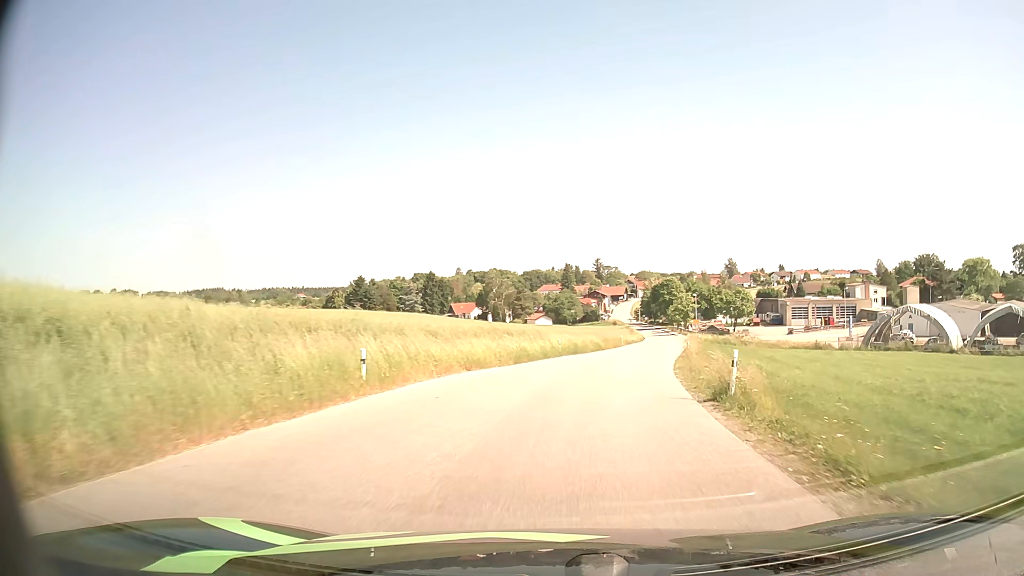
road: residential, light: Day
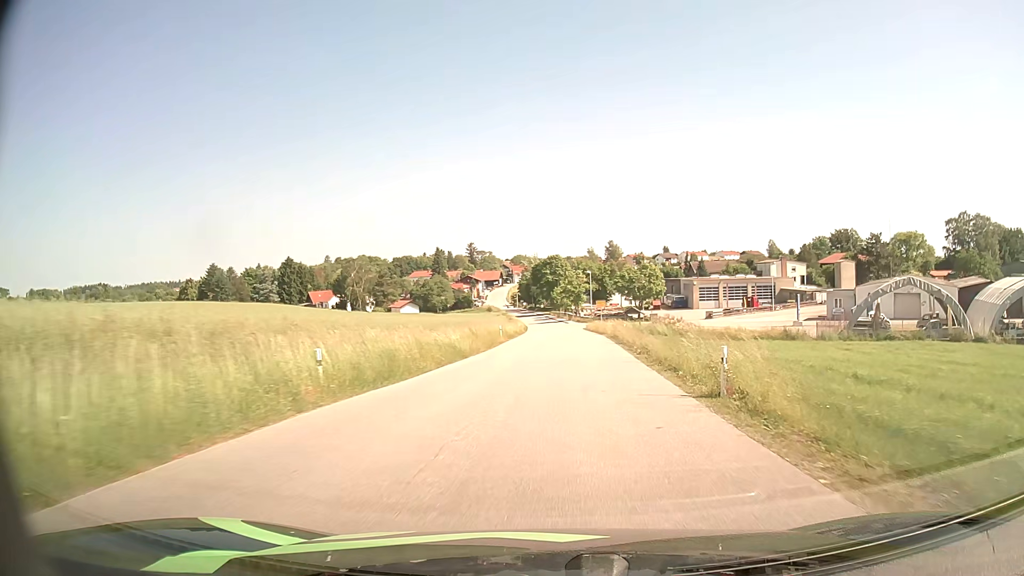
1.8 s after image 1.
(+2.3, +25.6) m; +10°
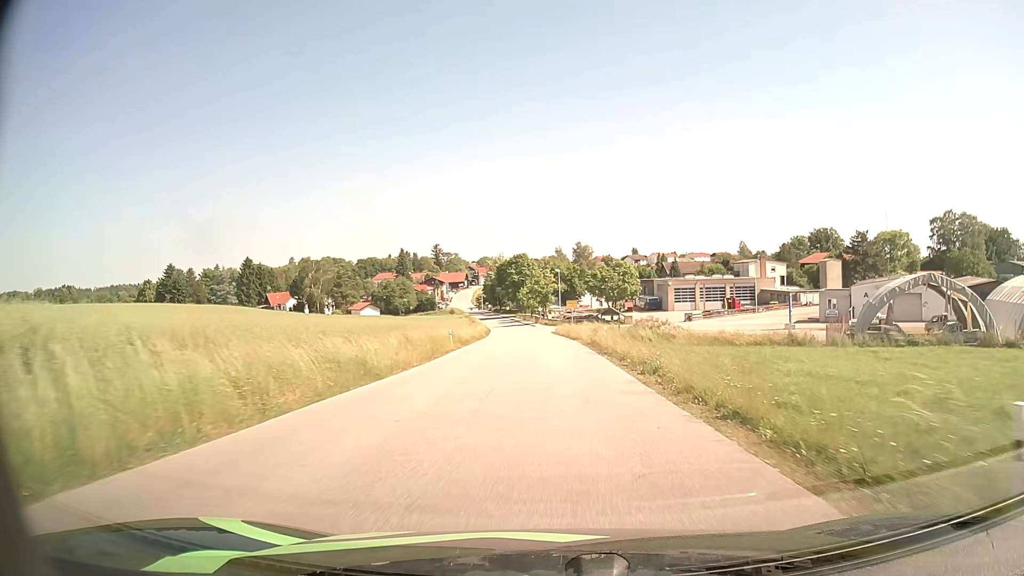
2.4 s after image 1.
(+0.2, +8.6) m; +3°
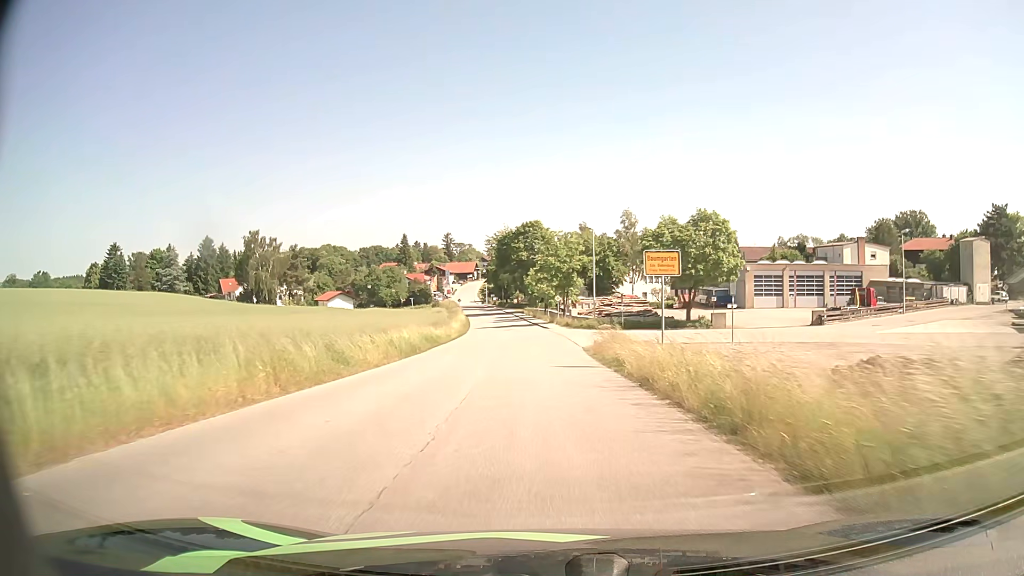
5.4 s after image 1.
(+0.1, +44.0) m; -1°
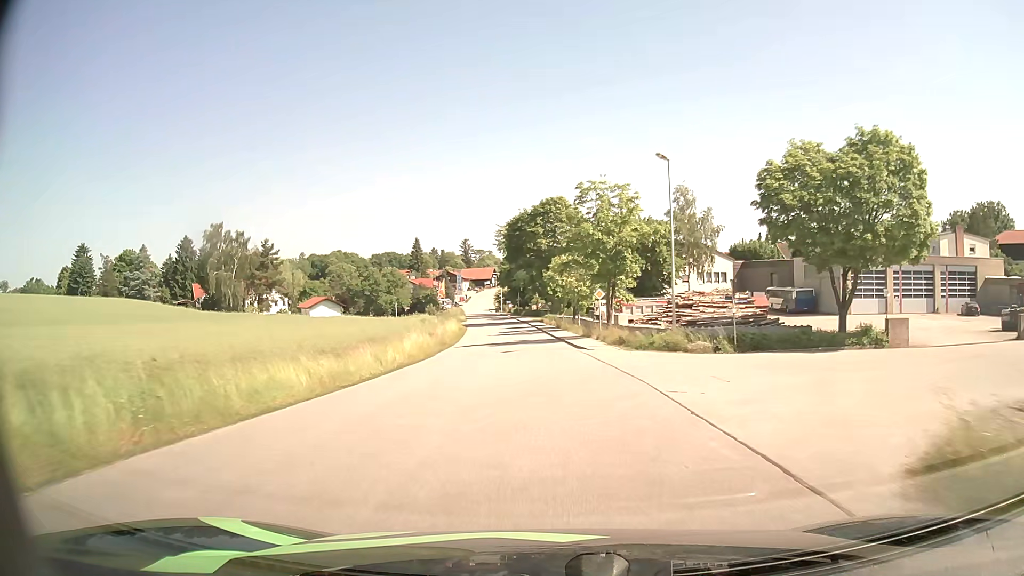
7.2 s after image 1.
(-0.6, +25.4) m; -2°
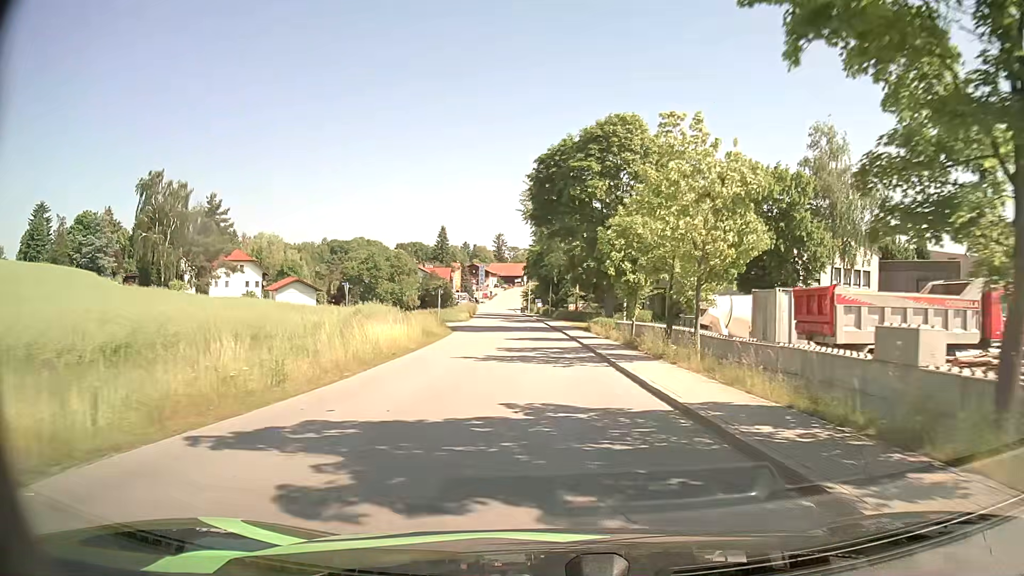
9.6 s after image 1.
(-0.8, +31.0) m; -3°
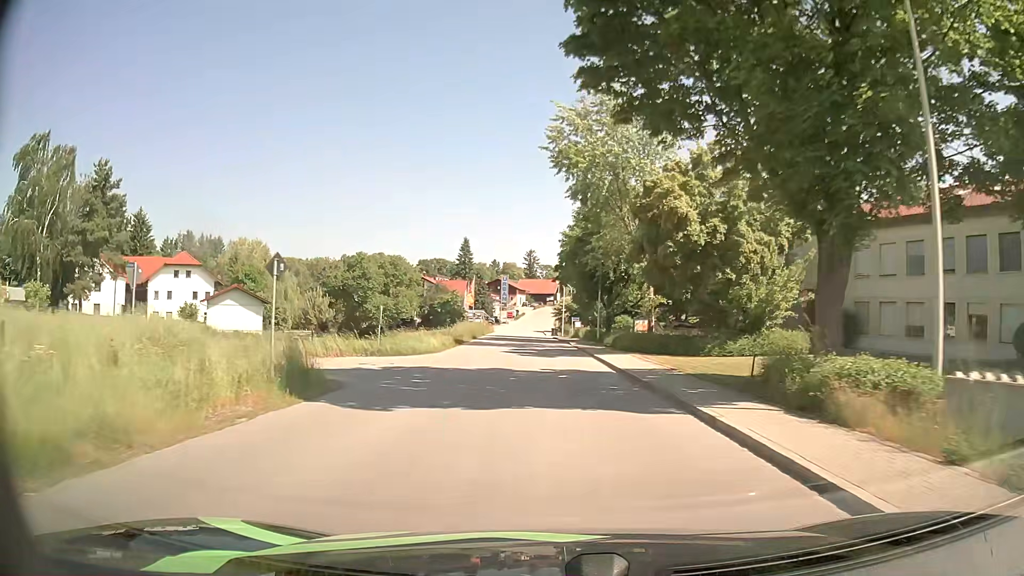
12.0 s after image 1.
(-0.5, +29.6) m; -3°
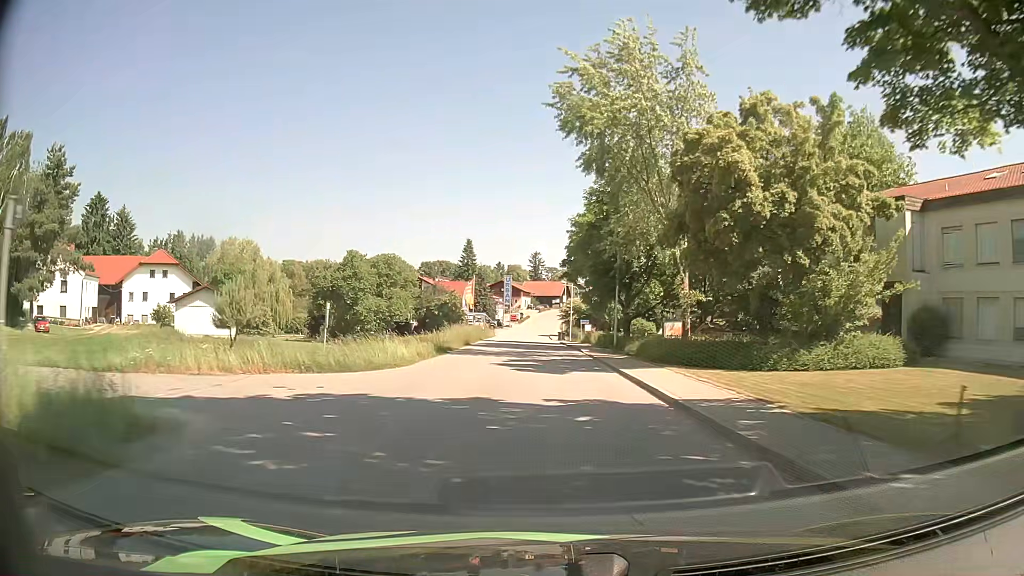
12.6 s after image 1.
(0.0, +7.7) m; -1°
(0, +10) (0, +20) (0, +30) (0, +40) (0, +50) (0, +60) (-1, +70) (-1, +80) (-1, +90) (0, +100) m
